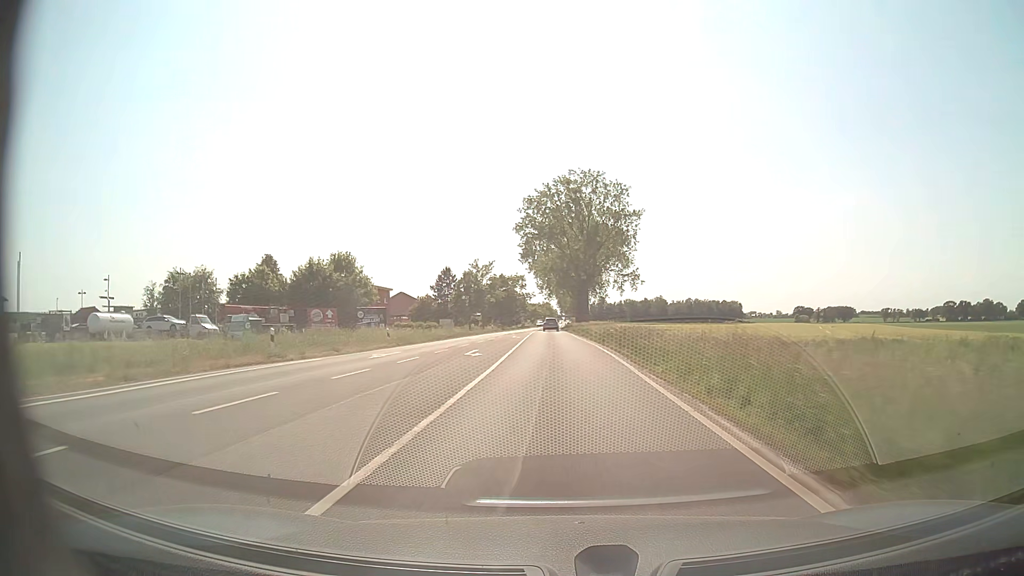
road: primary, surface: asphalt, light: Day
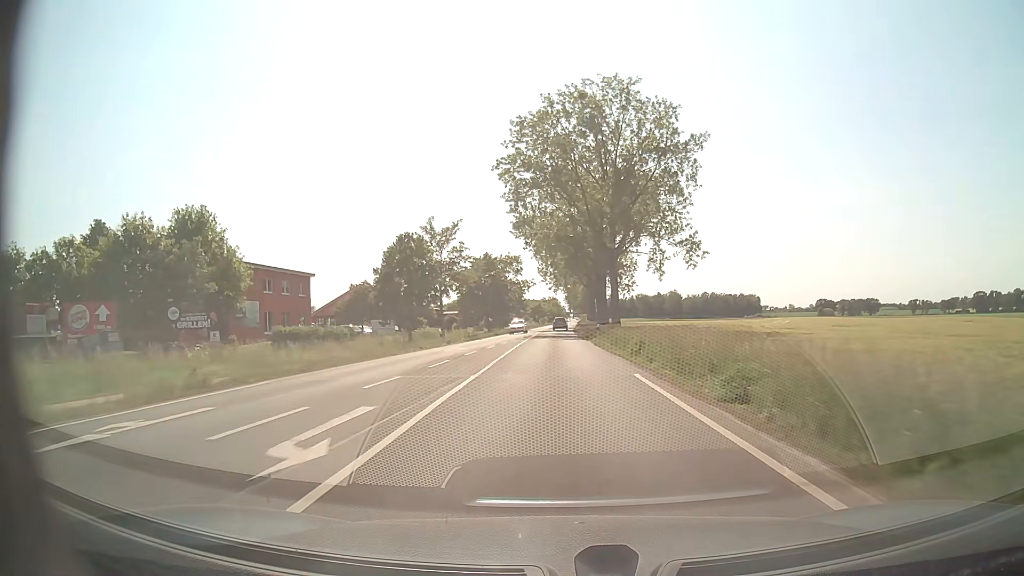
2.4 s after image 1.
(-0.3, +43.6) m; -1°
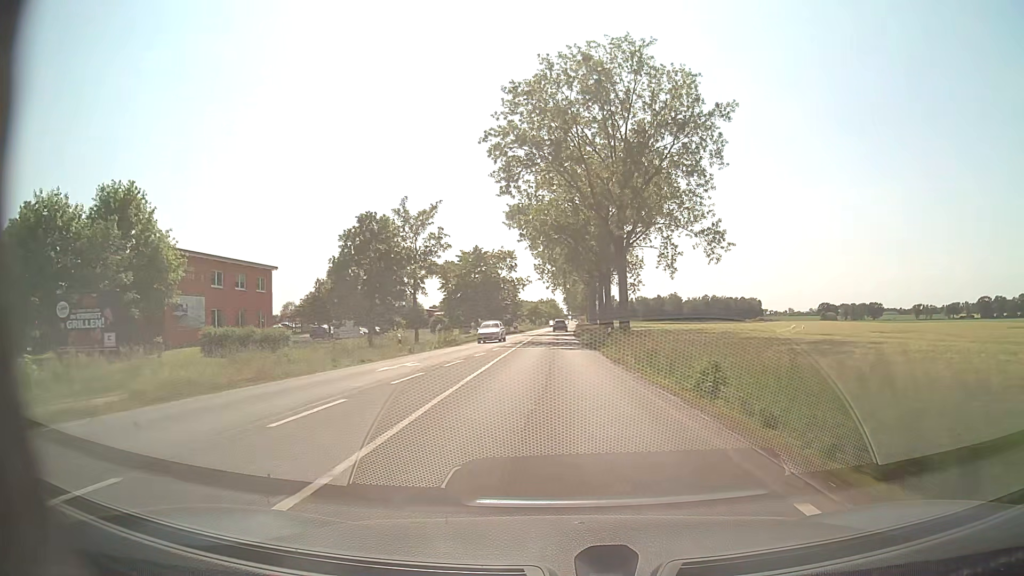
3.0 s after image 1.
(0.0, +10.9) m; 0°
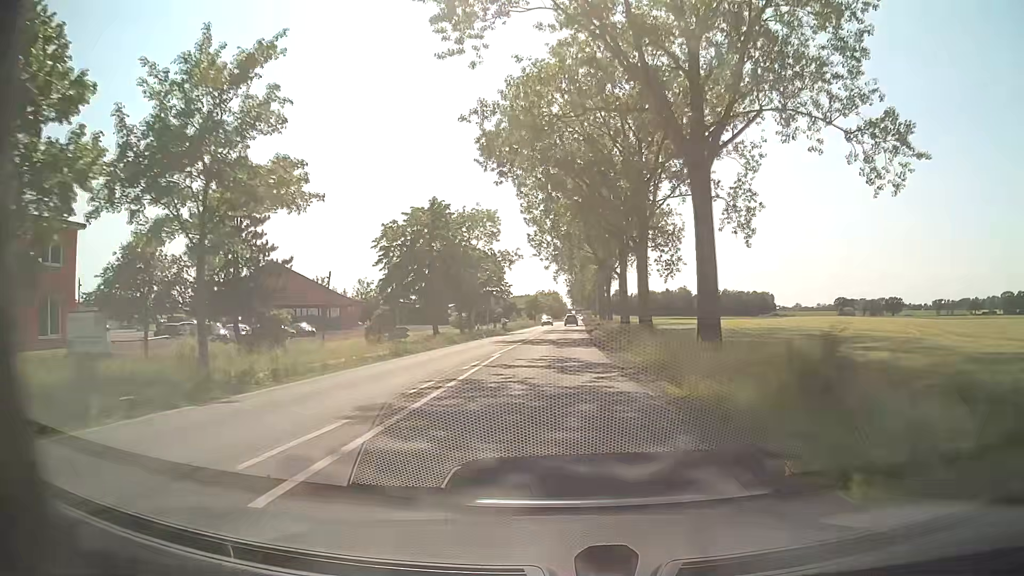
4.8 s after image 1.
(0.0, +32.7) m; 0°
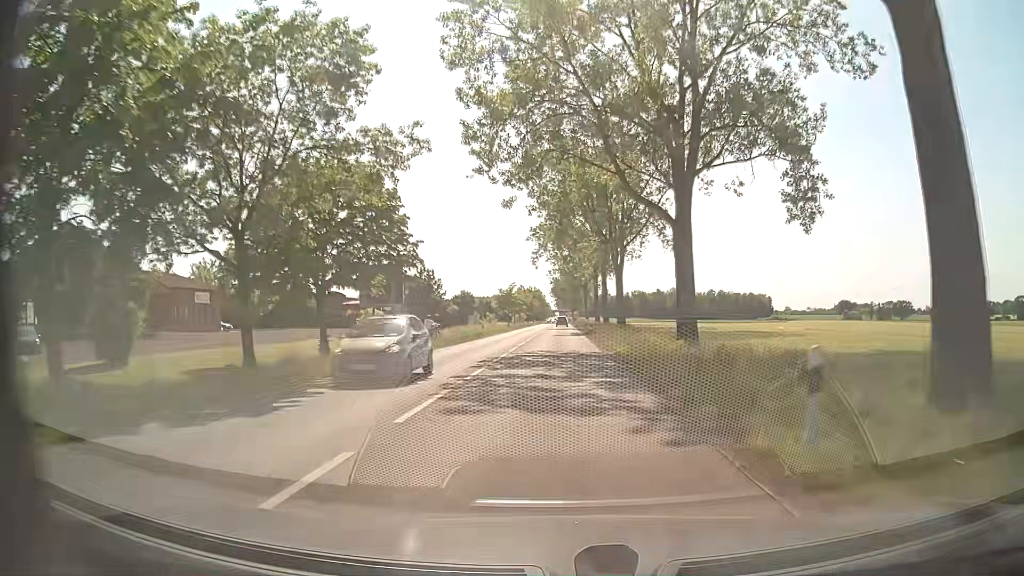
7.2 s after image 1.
(+0.3, +43.7) m; +1°
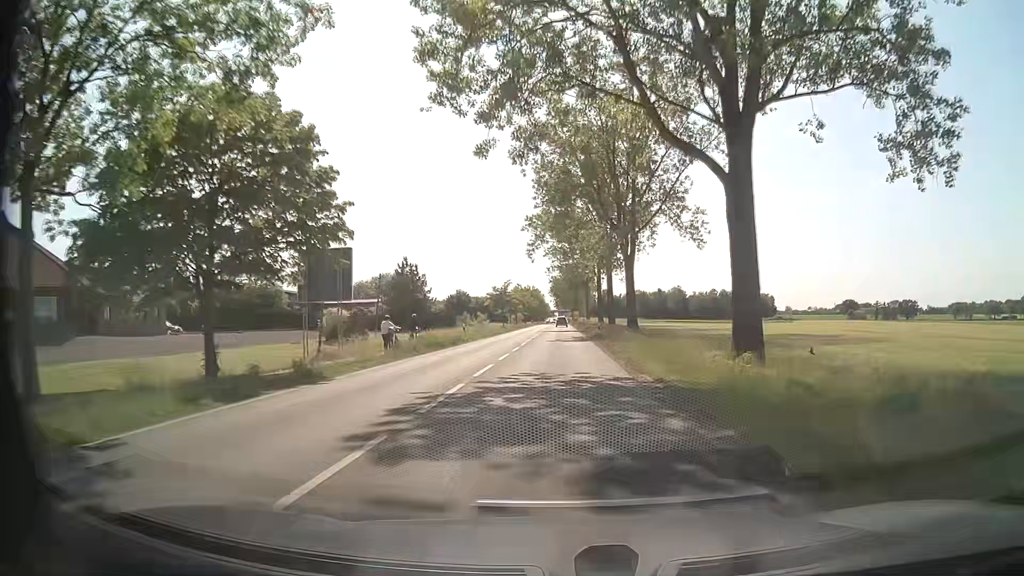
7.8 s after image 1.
(0.0, +10.9) m; 0°
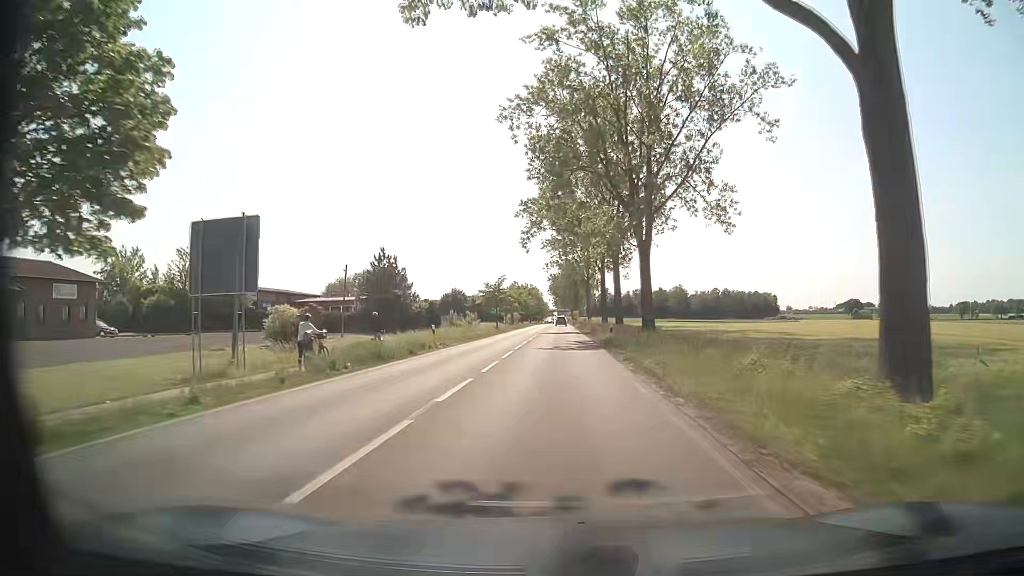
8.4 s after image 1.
(0.0, +10.9) m; 0°
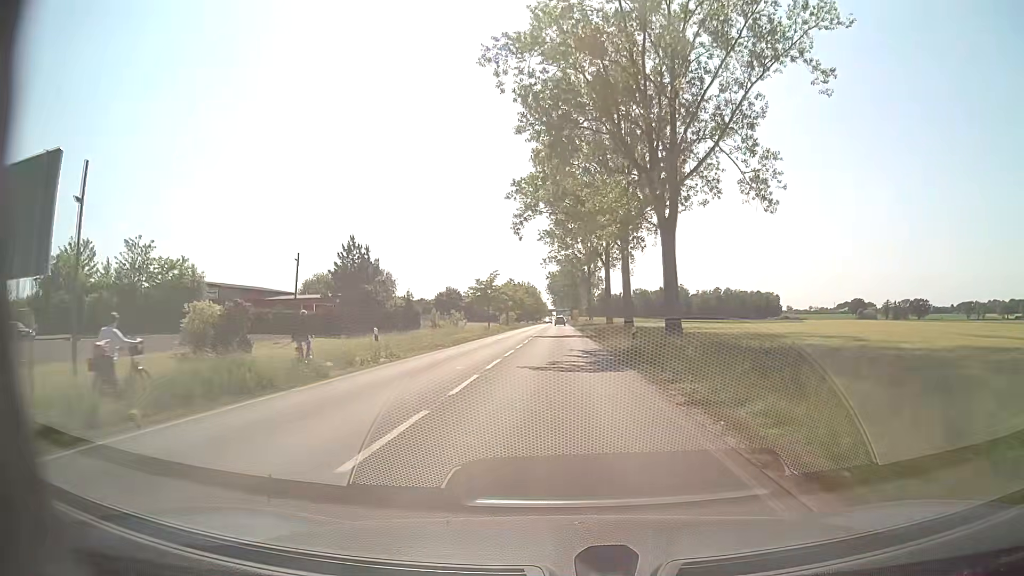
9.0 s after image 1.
(0.0, +10.9) m; 0°
(0, +10) (0, +20) (0, +30) (0, +40) (0, +50) (0, +60) (0, +70) (0, +80) (0, +90) (0, +100) m
